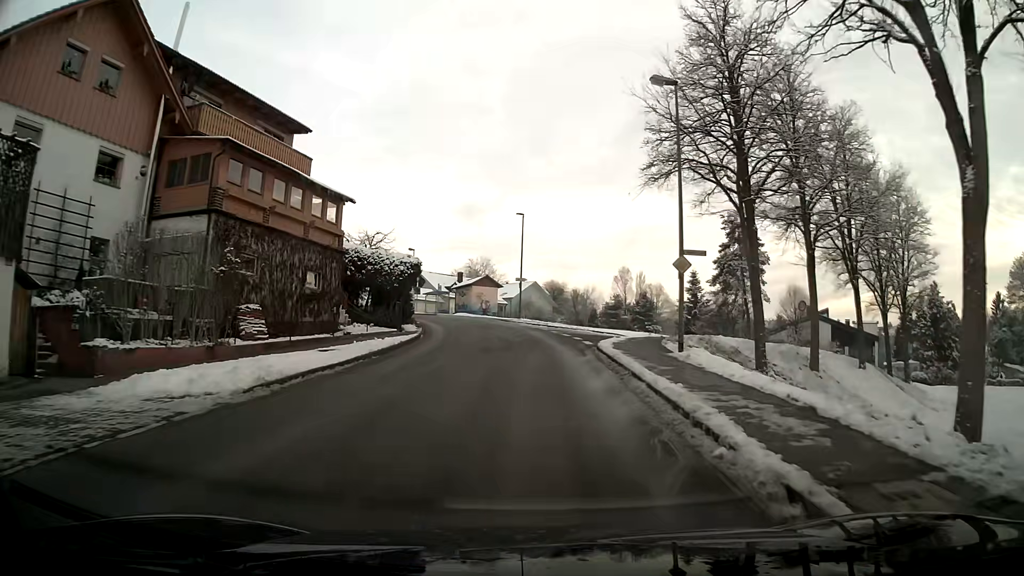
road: unclassified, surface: asphalt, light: Day
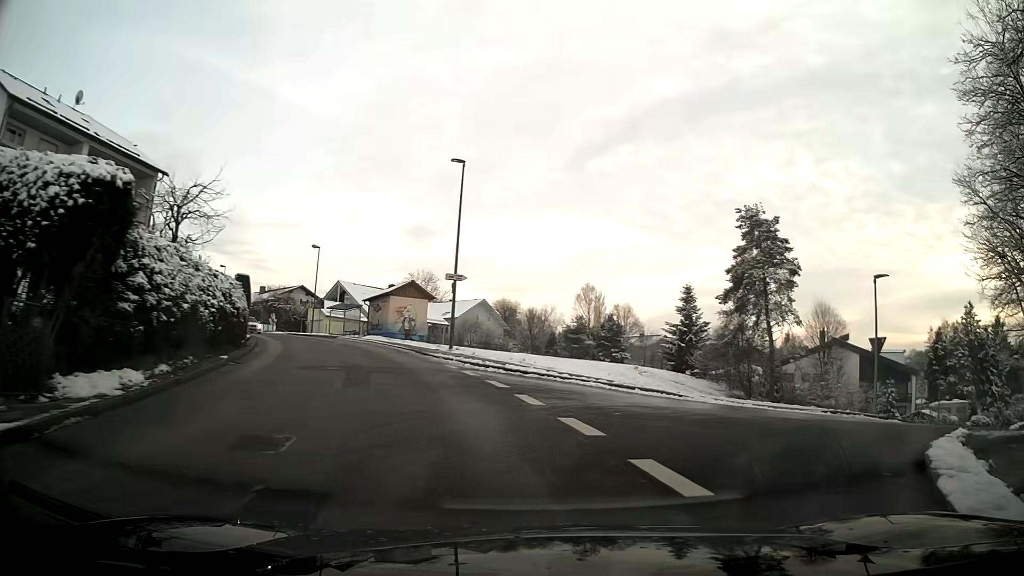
(+0.4, +22.6) m; +9°
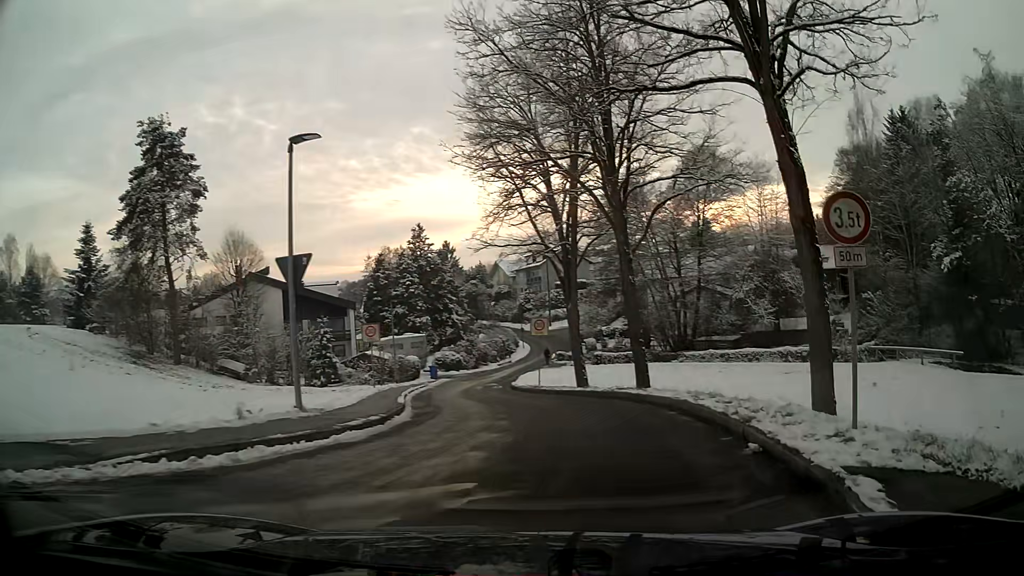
(+4.9, +11.0) m; +46°
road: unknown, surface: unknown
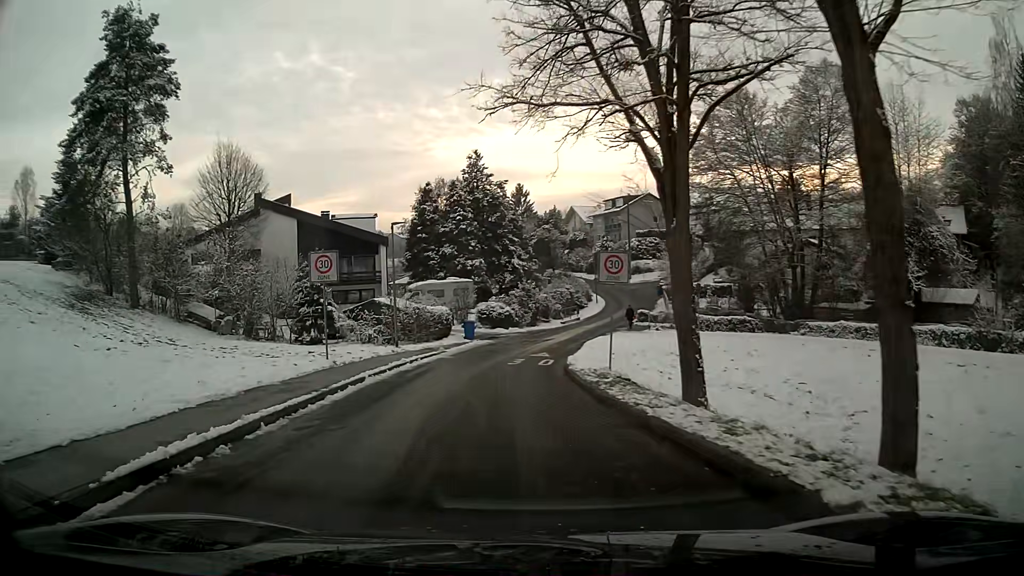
(-0.4, +13.9) m; -10°
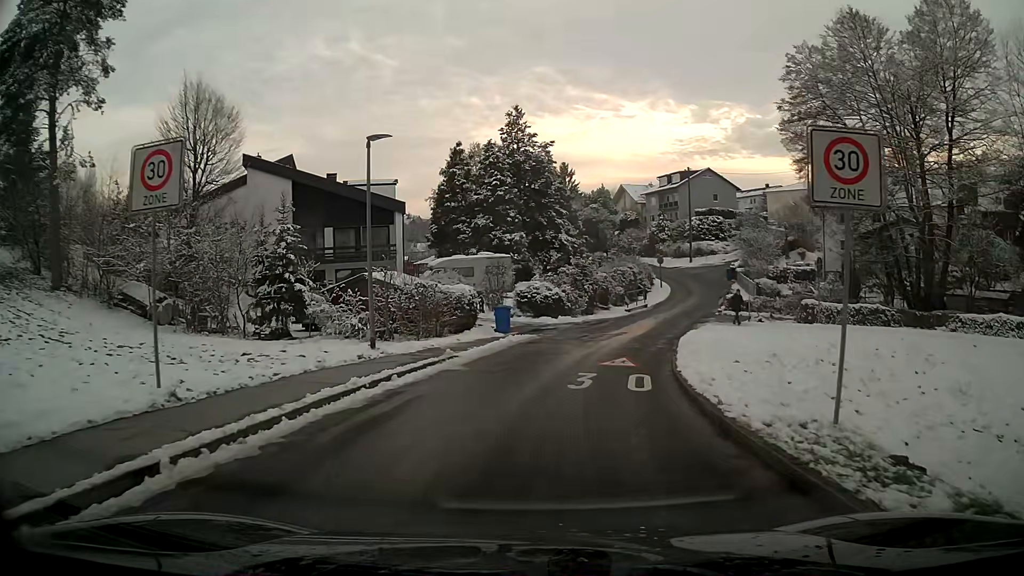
(-0.4, +11.4) m; -1°
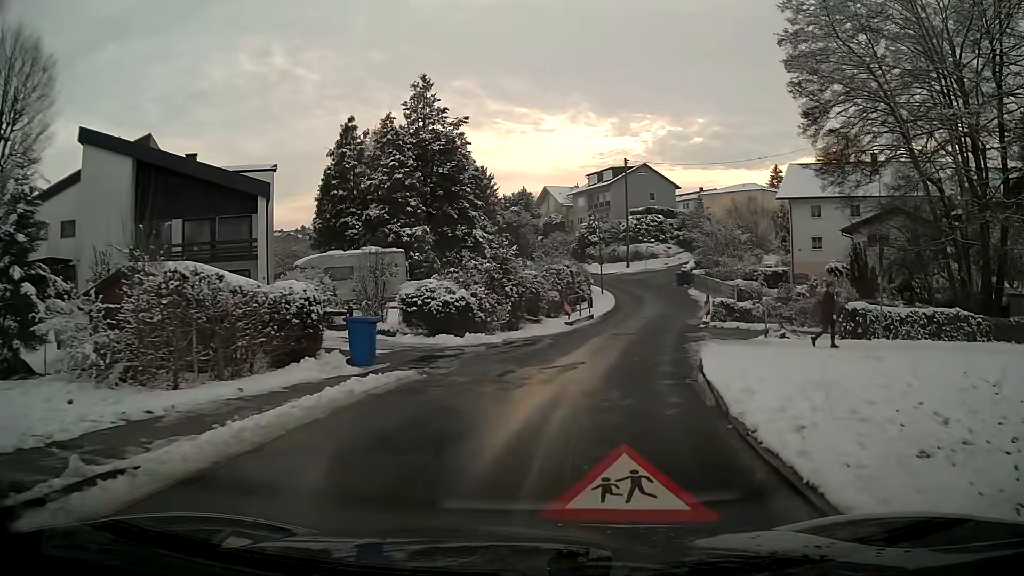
(+0.6, +11.4) m; +7°
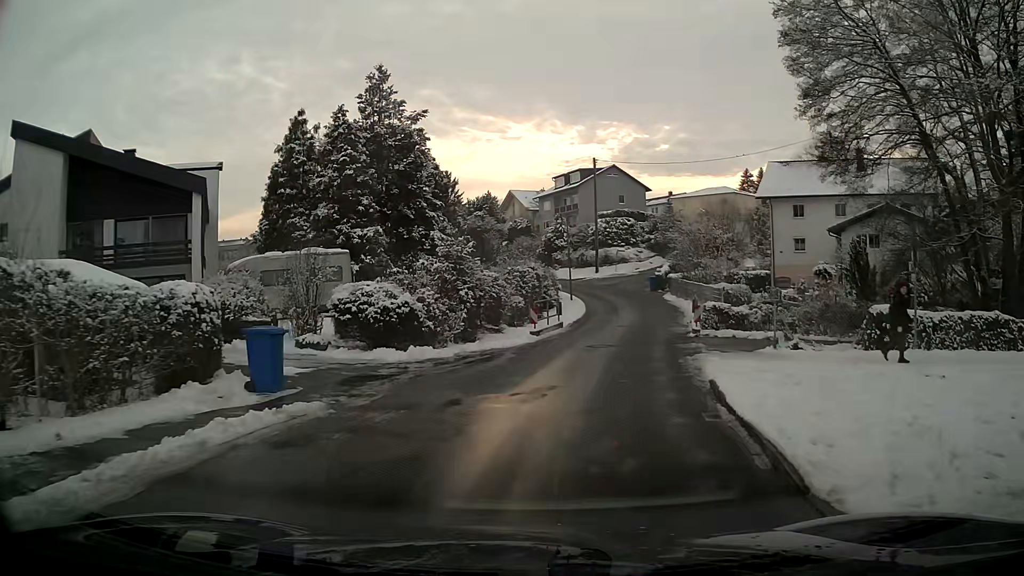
(+0.1, +3.6) m; +3°
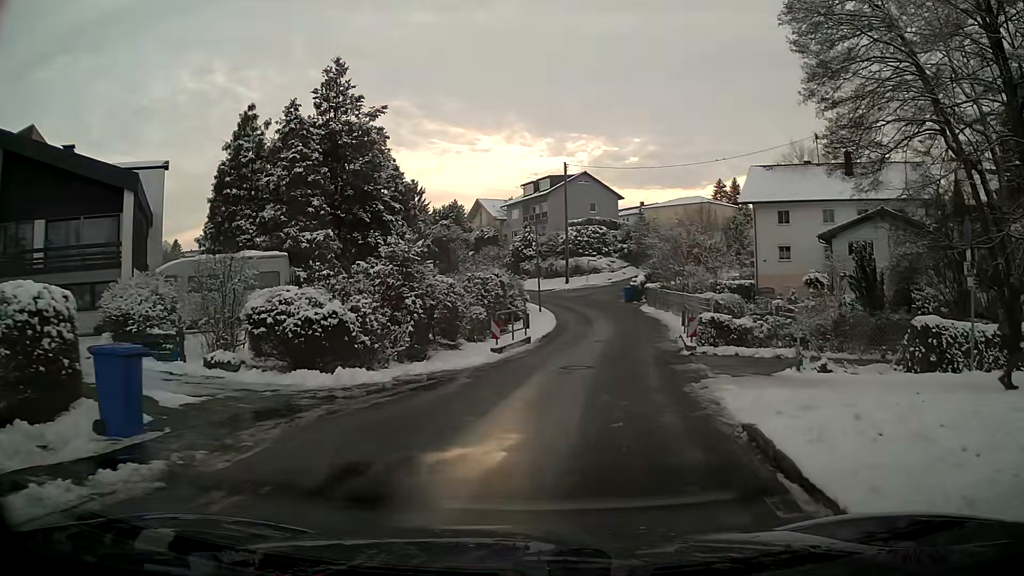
(+0.1, +3.5) m; +3°
